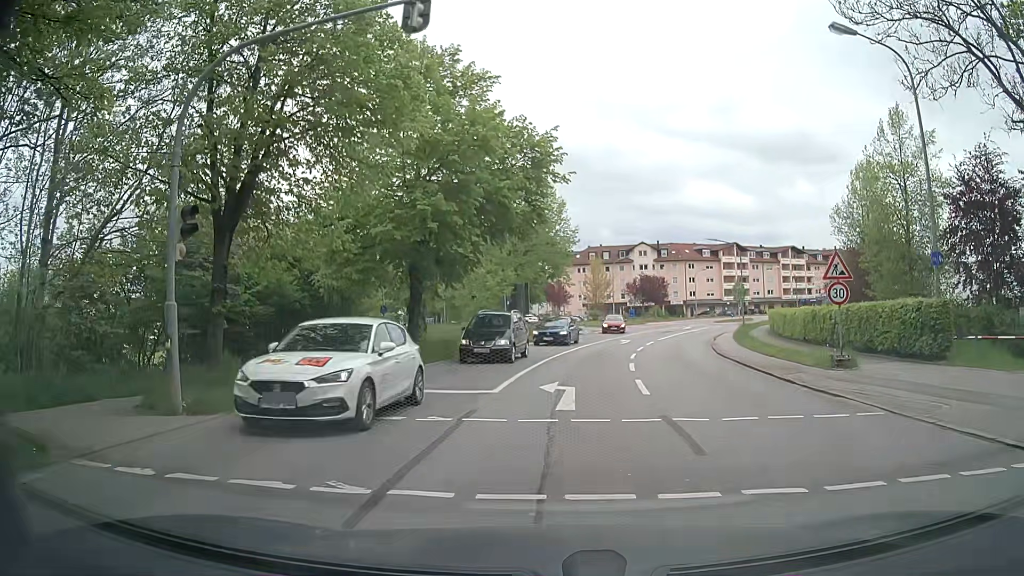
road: secondary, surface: asphalt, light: Day
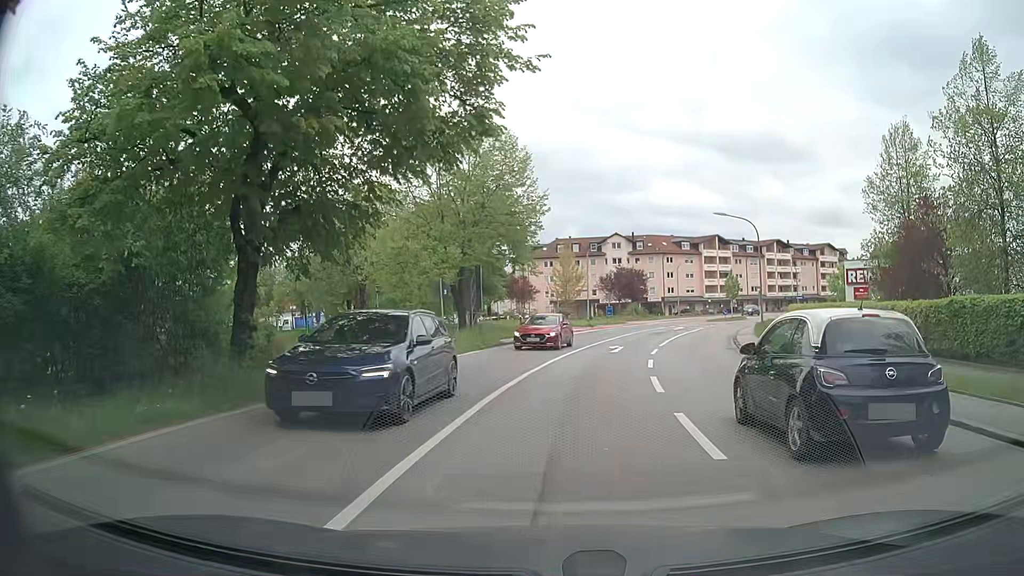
(+0.4, +12.8) m; +3°
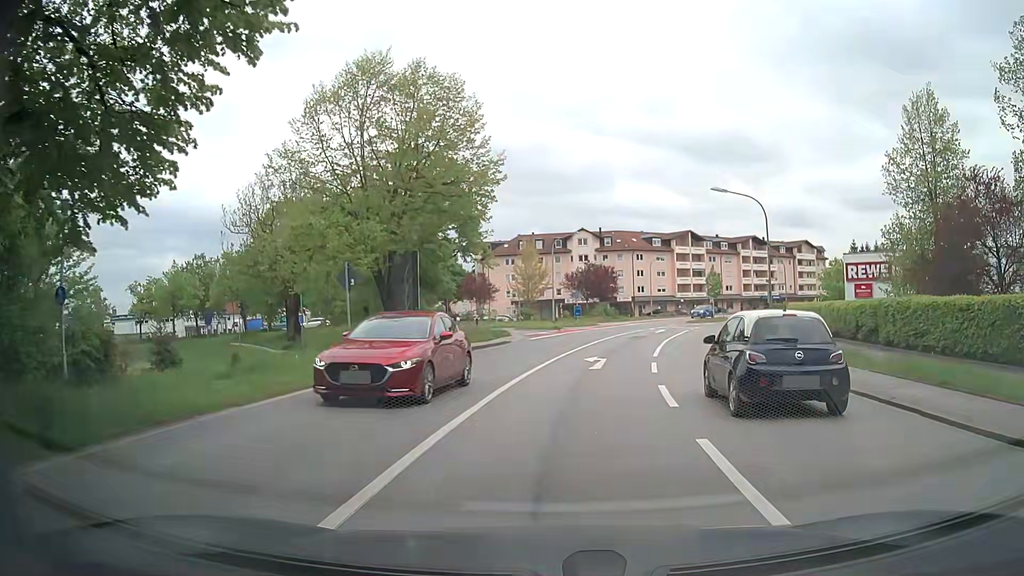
(+0.3, +8.2) m; +4°
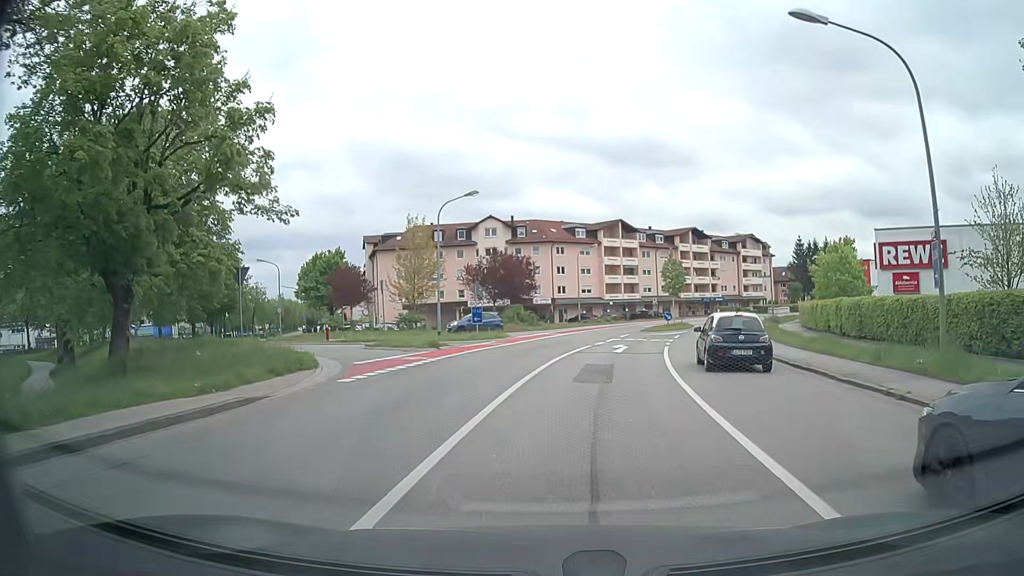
(+1.0, +20.9) m; +7°
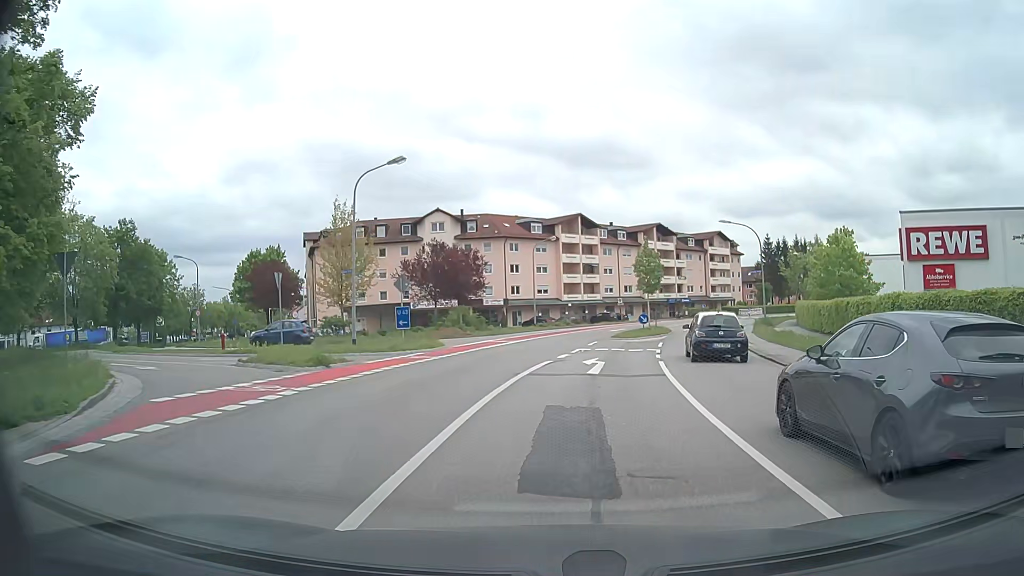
(+0.2, +8.5) m; +3°
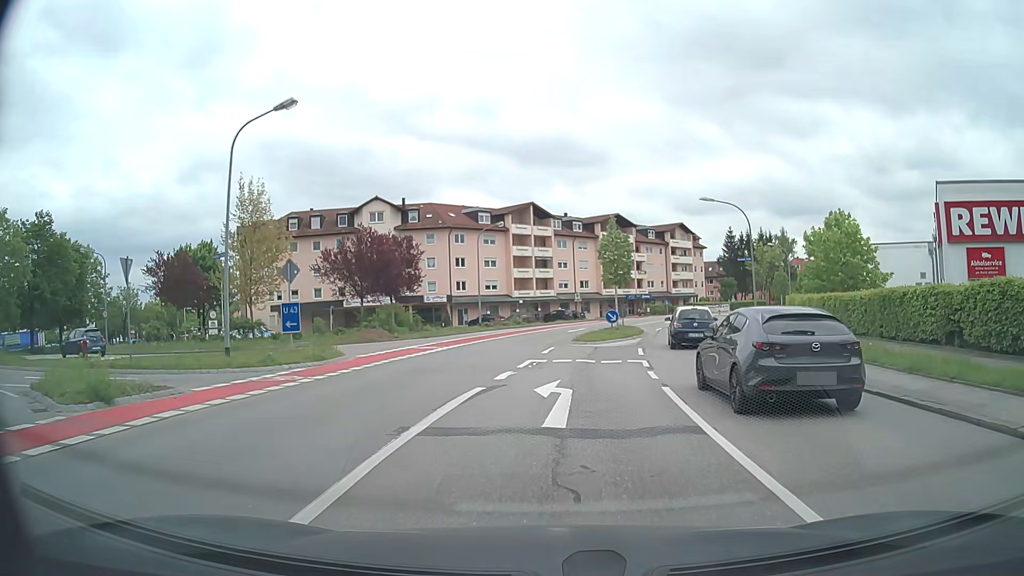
(+0.3, +7.8) m; +4°
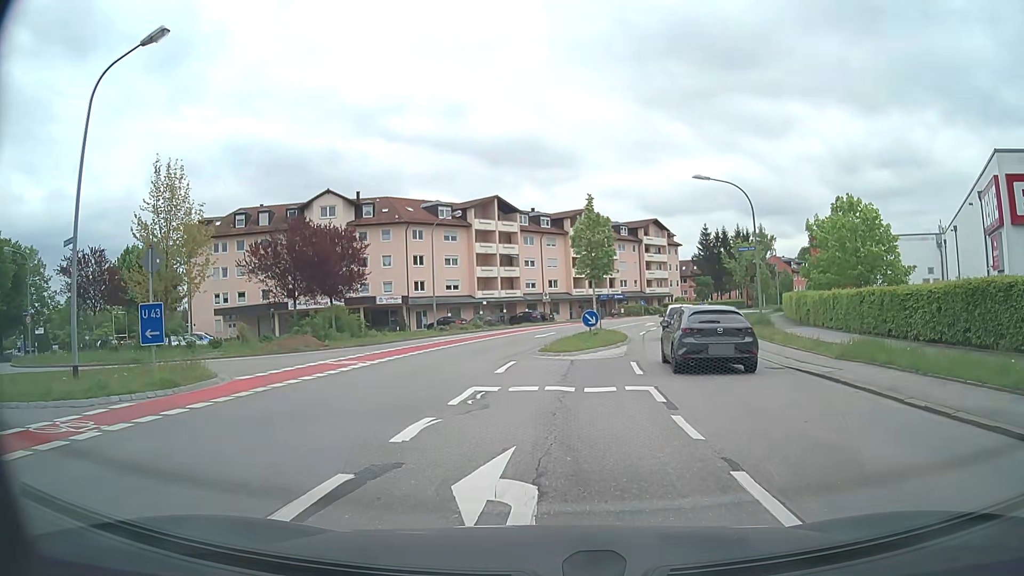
(+0.2, +6.3) m; +4°
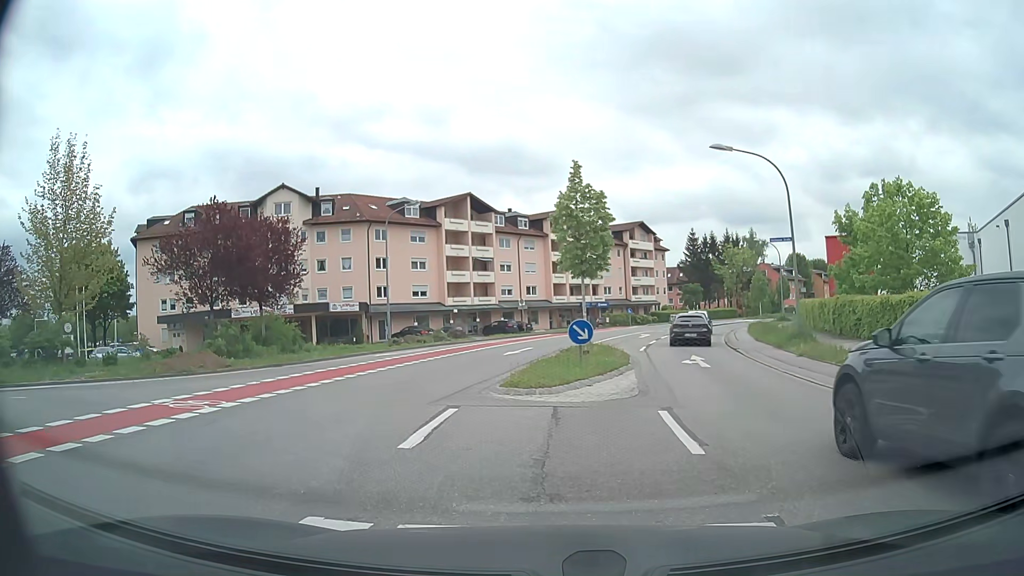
(+0.1, +7.3) m; +2°
(-3, +9) (-12, +13) (-22, +13) (-31, +17) (-38, +24) (-44, +32) (-49, +40) (-54, +49) (-59, +57) (-65, +66) m
